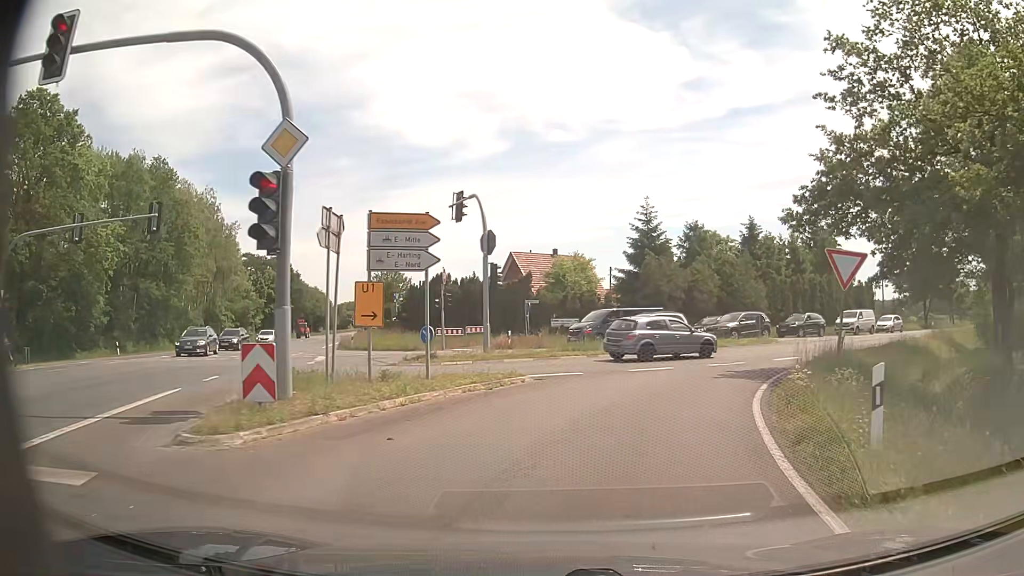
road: secondary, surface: asphalt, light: Day
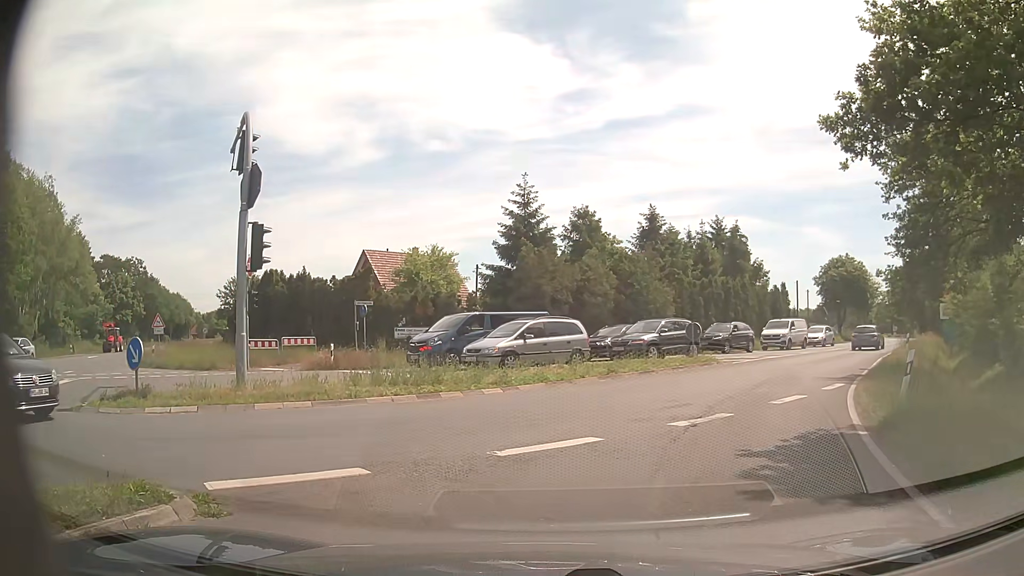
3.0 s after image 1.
(+1.0, +10.5) m; +11°
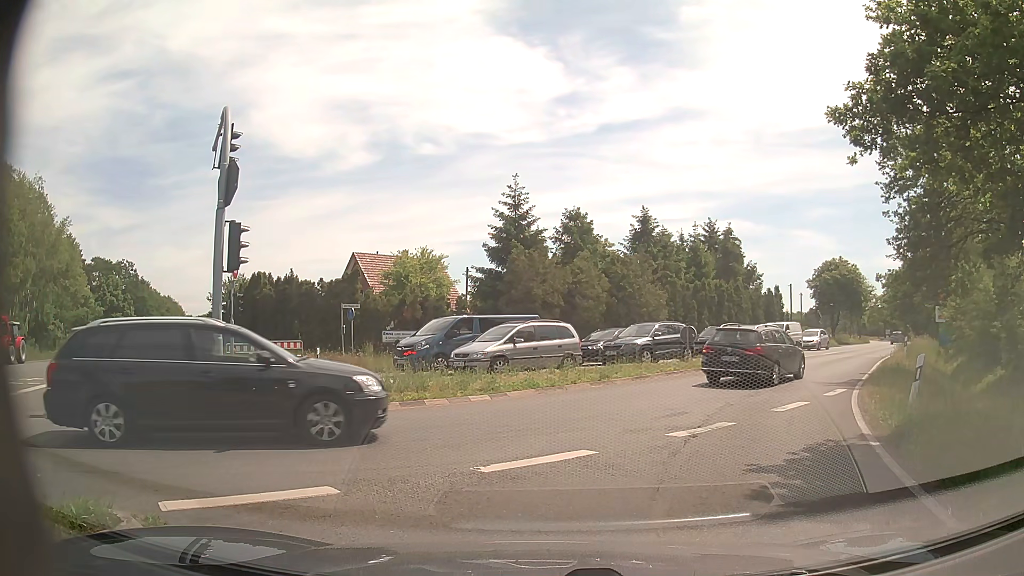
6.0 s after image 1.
(0.0, +0.7) m; 0°
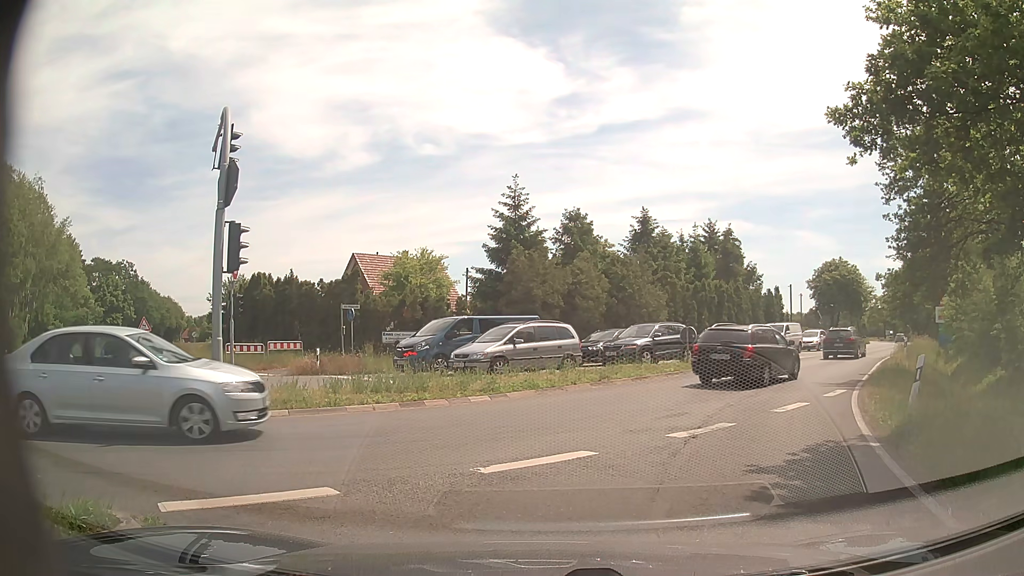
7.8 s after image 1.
(0.0, 0.0) m; 0°
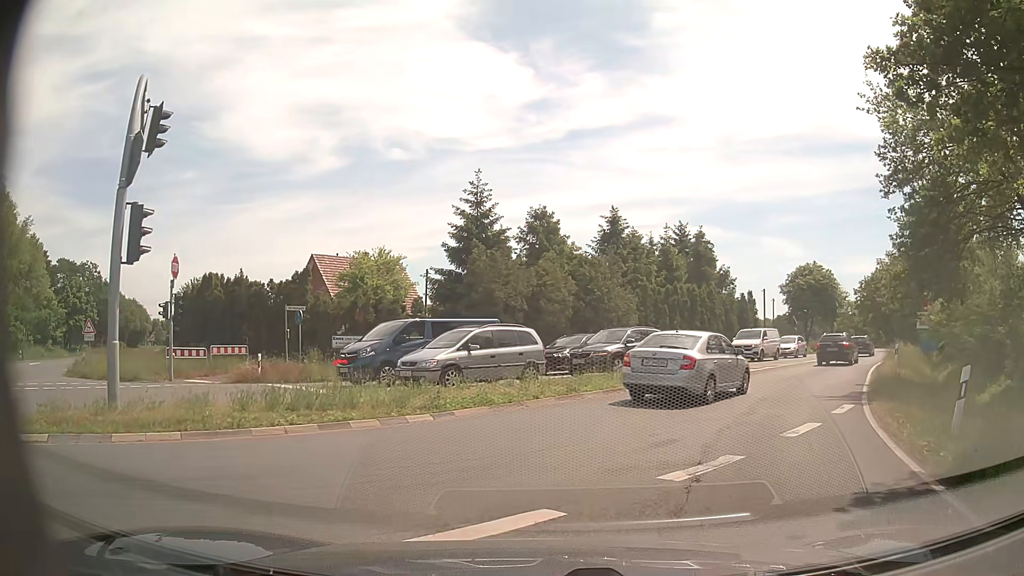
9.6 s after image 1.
(+0.1, +2.6) m; +3°
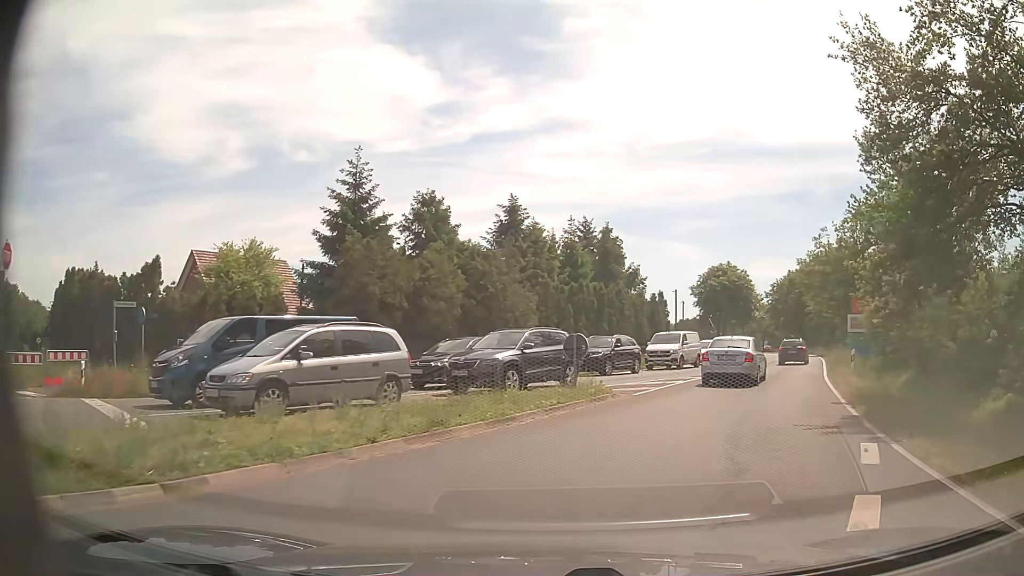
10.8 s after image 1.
(+0.4, +5.5) m; +9°
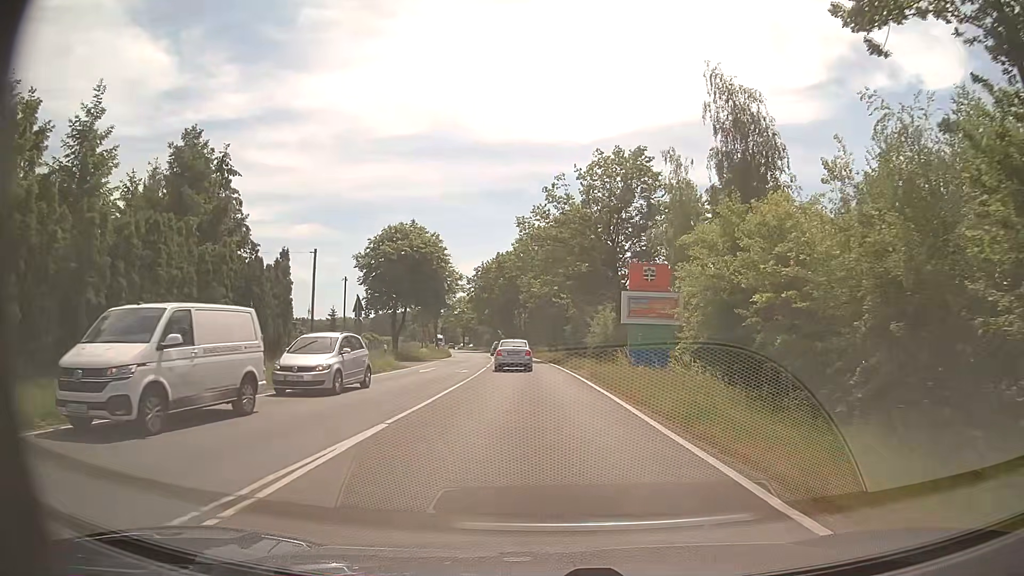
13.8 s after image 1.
(+7.6, +25.1) m; +25°
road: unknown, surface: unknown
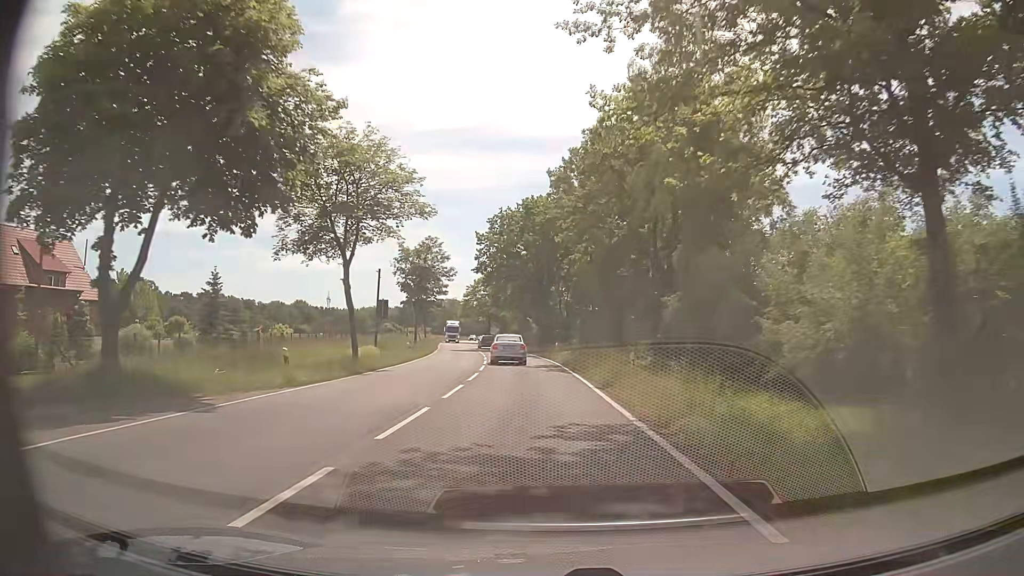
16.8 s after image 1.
(-1.0, +40.6) m; -4°
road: tertiary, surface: asphalt
(0, +10) (0, +20) (-1, +30) (-1, +40) (-2, +50) (-4, +60) (-5, +70) (-6, +80) (-8, +90) (-9, +99) m
